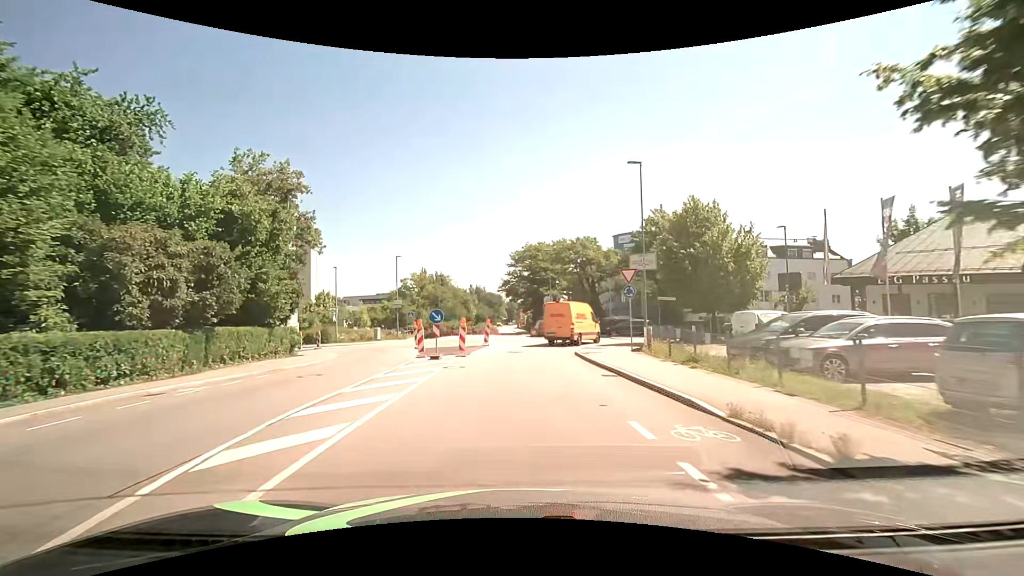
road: tertiary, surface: asphalt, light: Day
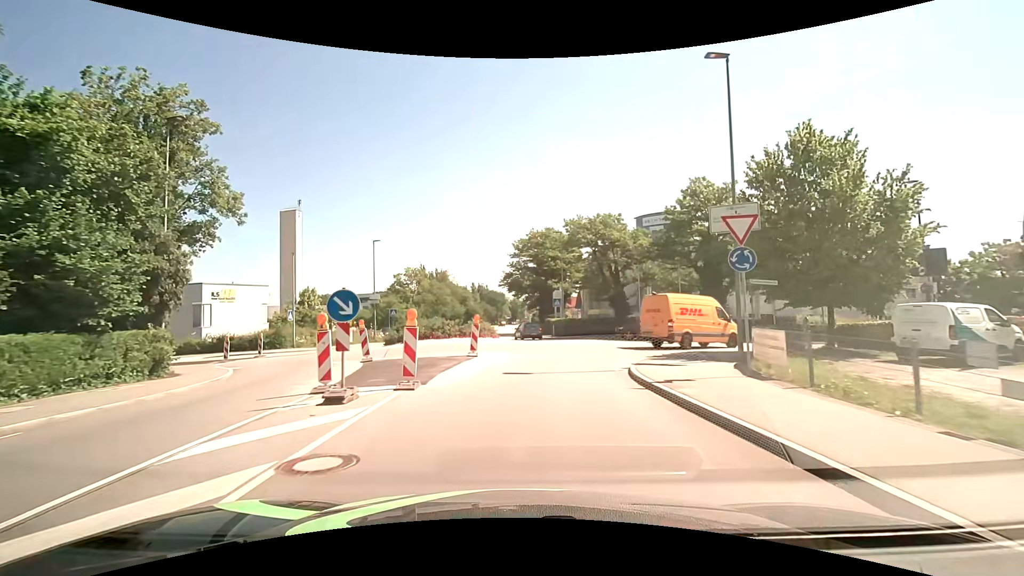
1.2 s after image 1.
(-0.1, +11.0) m; -1°
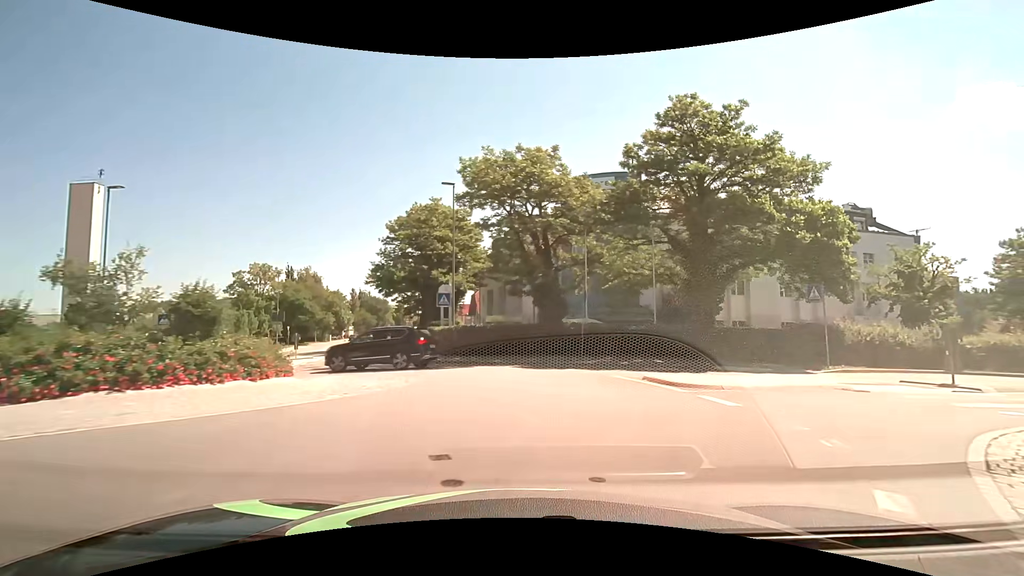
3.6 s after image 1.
(+1.3, +18.9) m; +13°
(0, +10) (-3, +20) (-8, +28) (-11, +38) (-14, +47) (-17, +57) (-20, +66) (-22, +76) (-25, +86) (-27, +96) m
